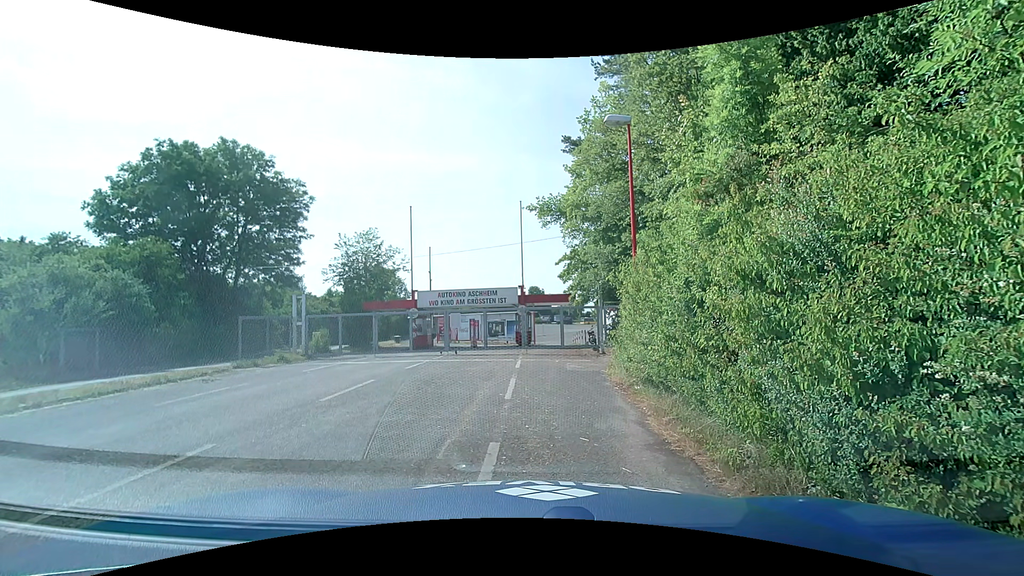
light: Day
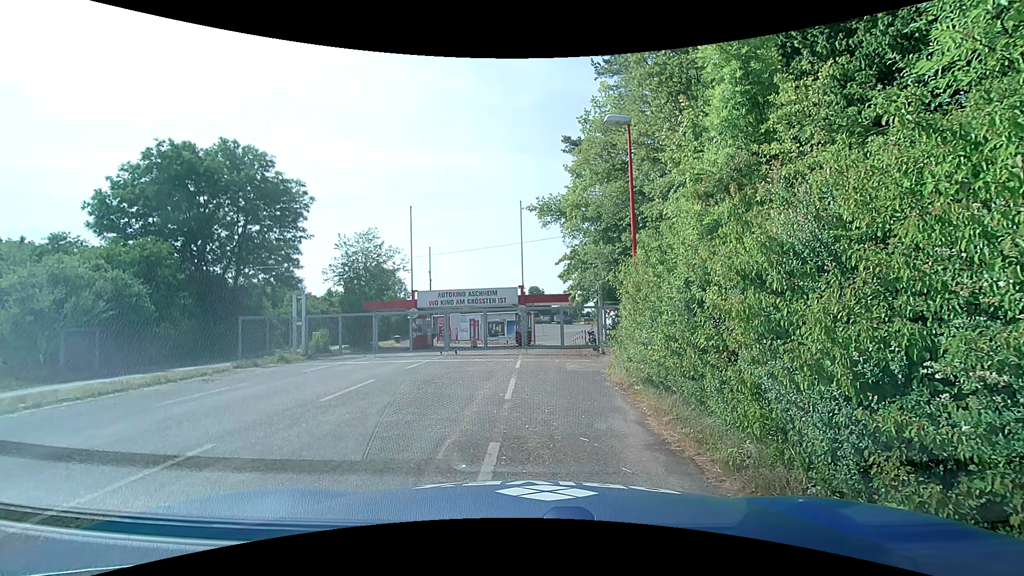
(0.0, 0.0) m; 0°
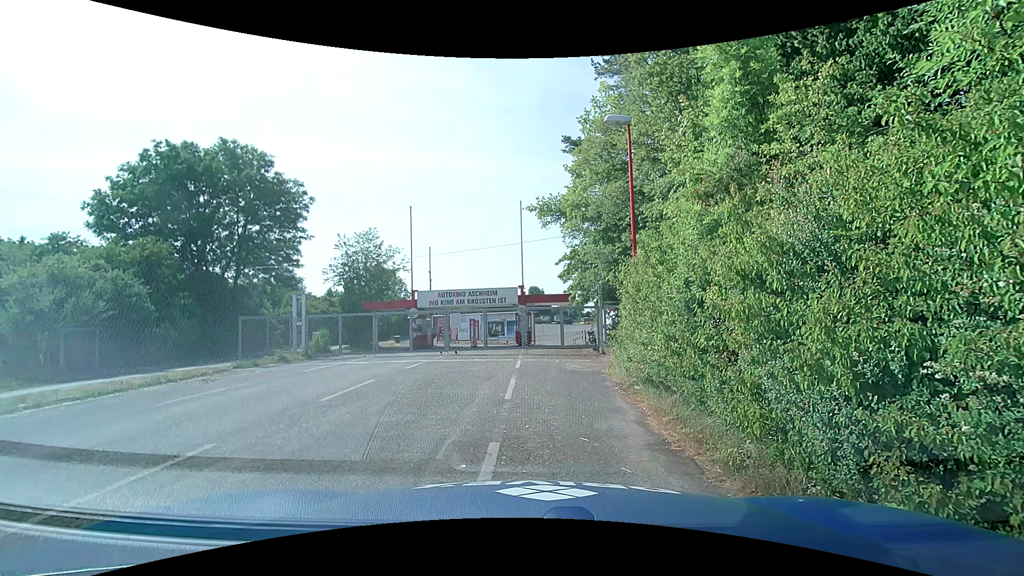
(0.0, 0.0) m; 0°
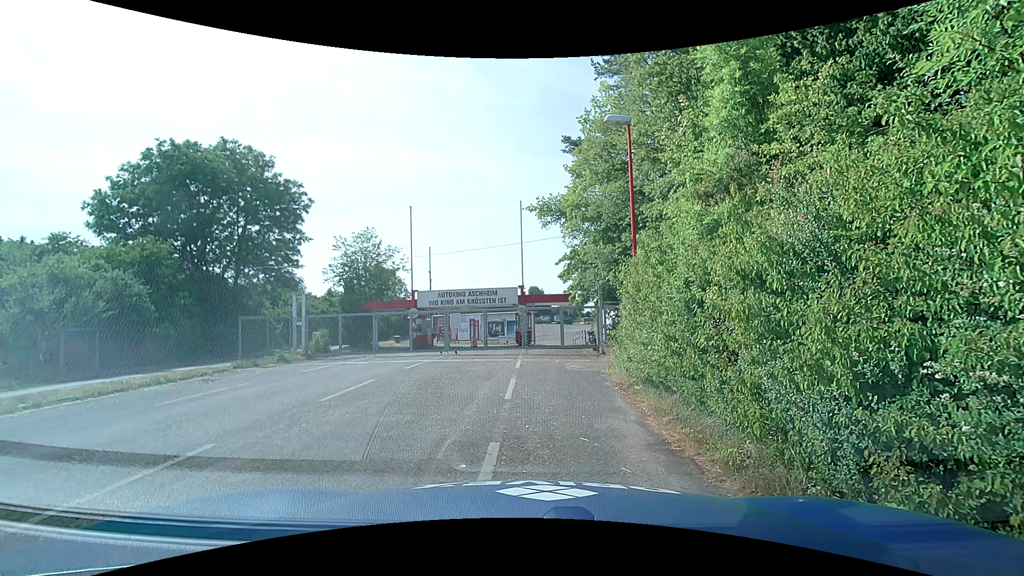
(0.0, 0.0) m; 0°
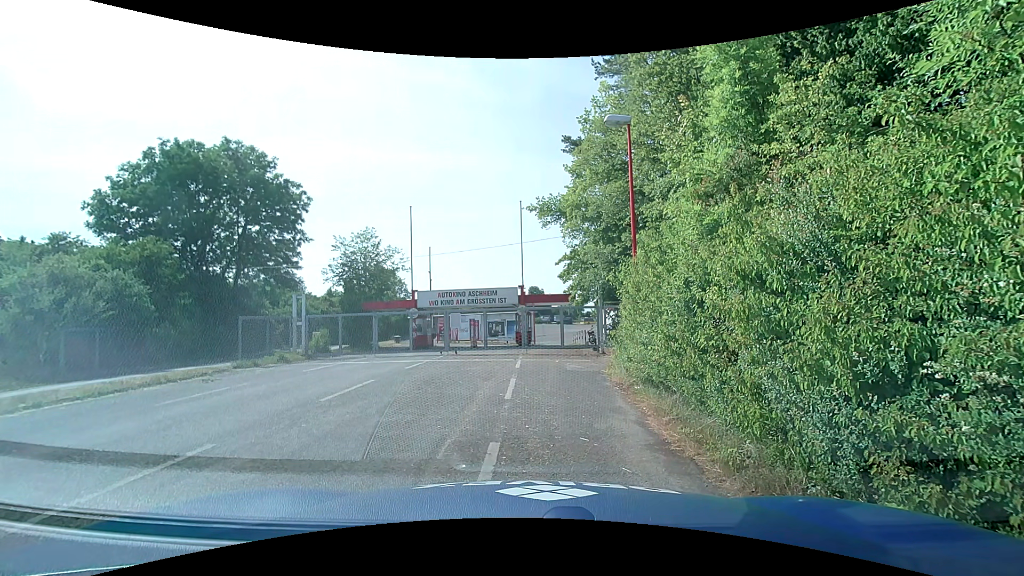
(0.0, 0.0) m; 0°
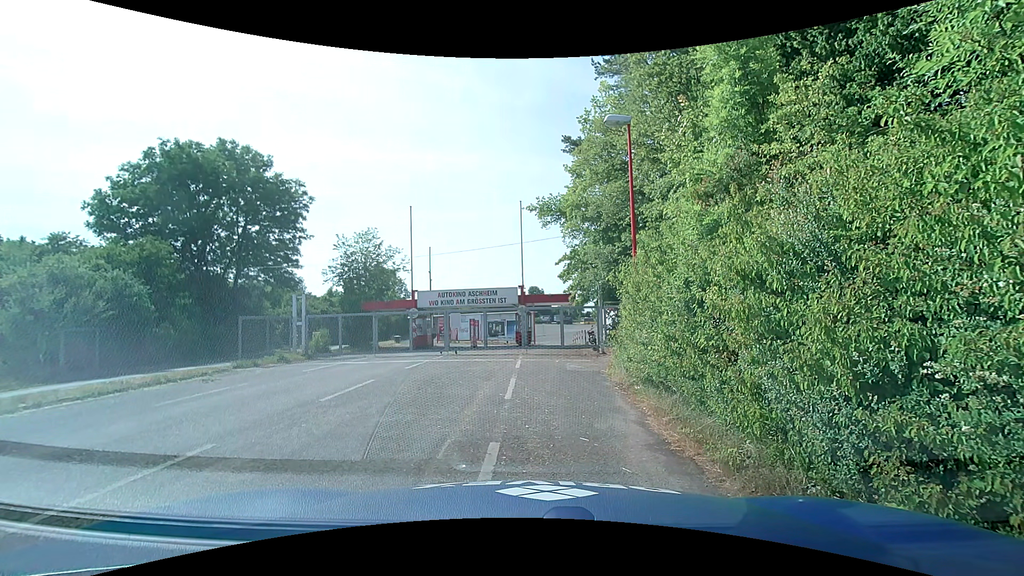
(0.0, 0.0) m; 0°
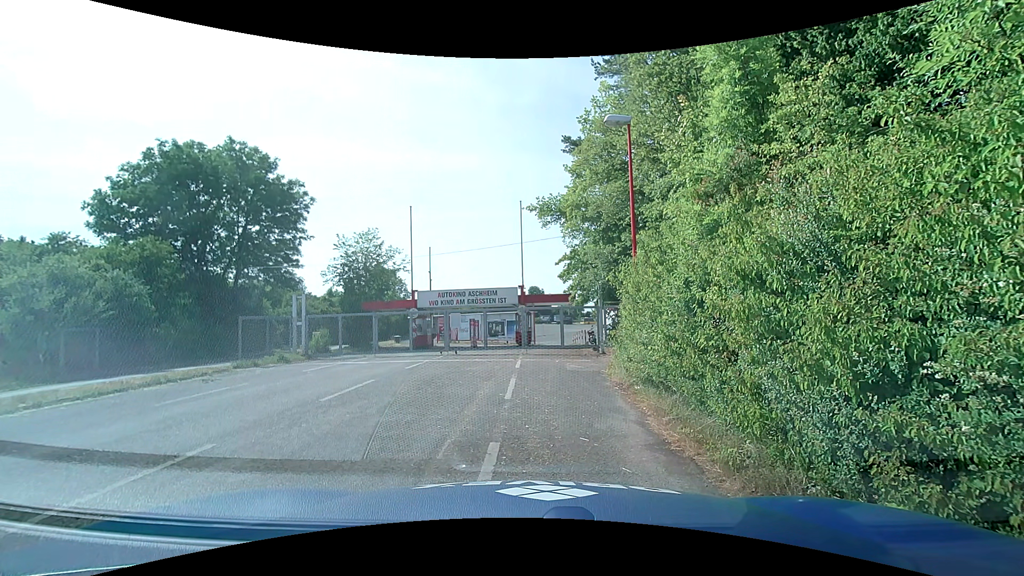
(0.0, 0.0) m; 0°
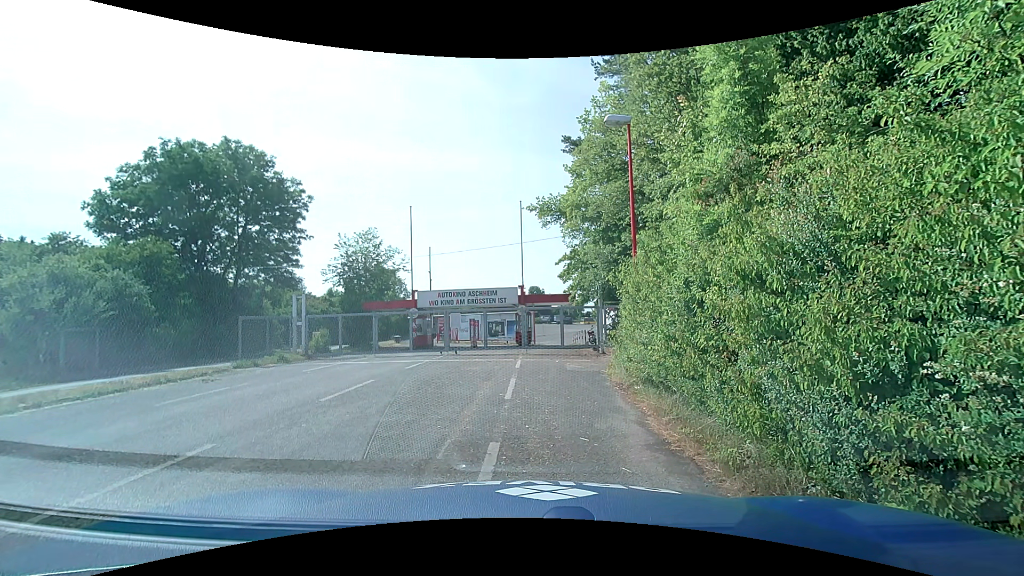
(0.0, 0.0) m; 0°
